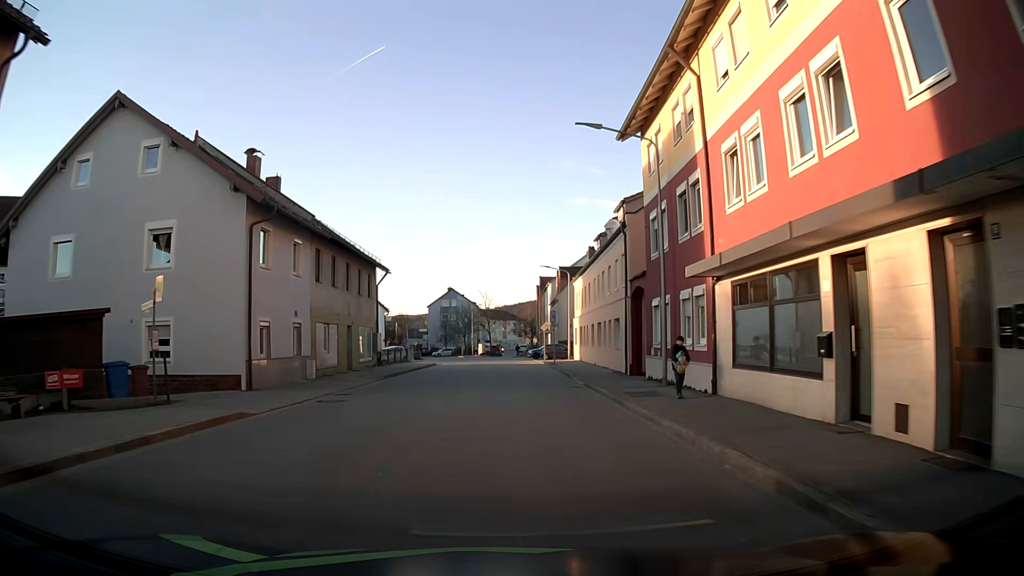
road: tertiary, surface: asphalt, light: Day
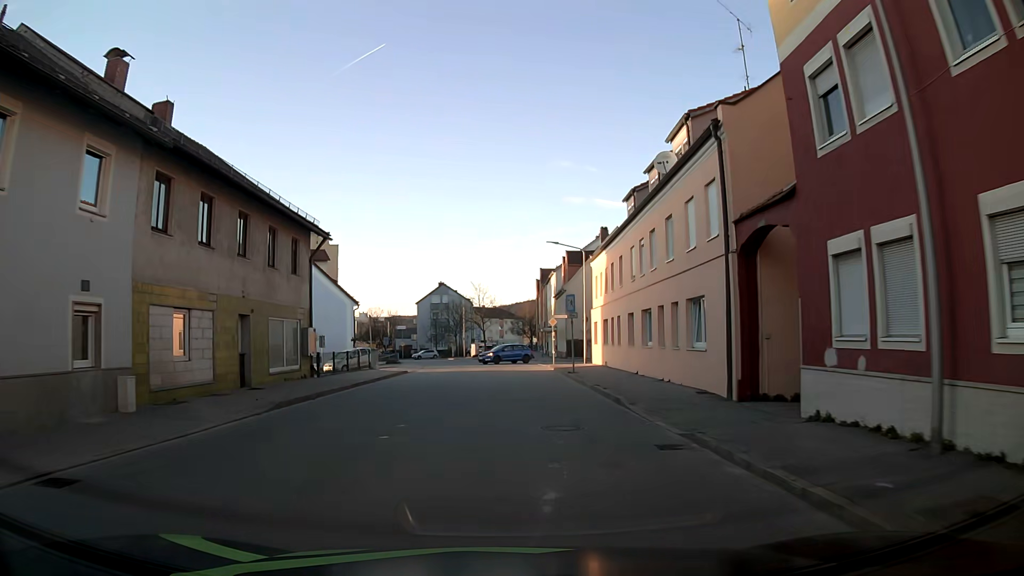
(0.0, +13.0) m; 0°
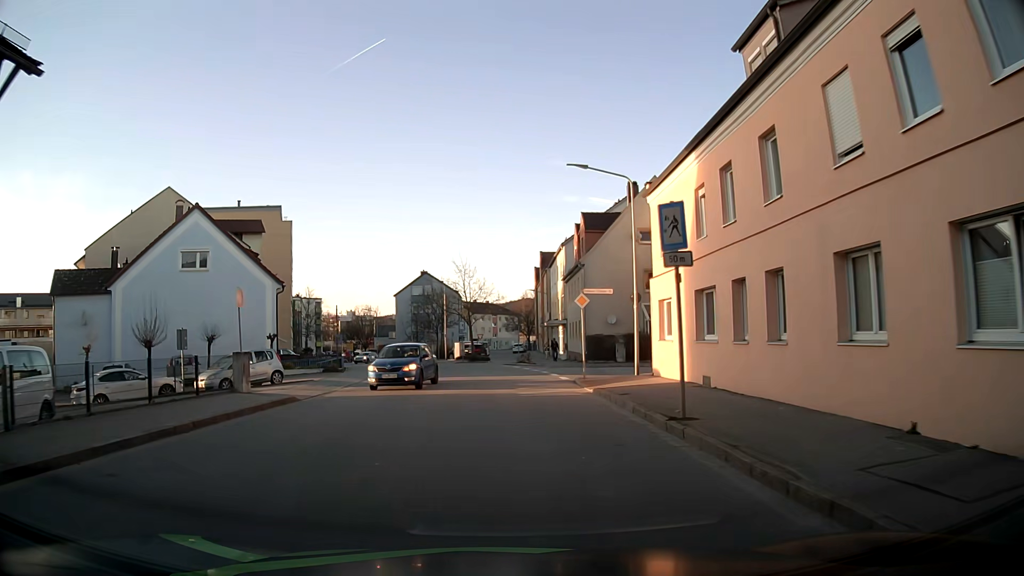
(+0.3, +18.4) m; +1°
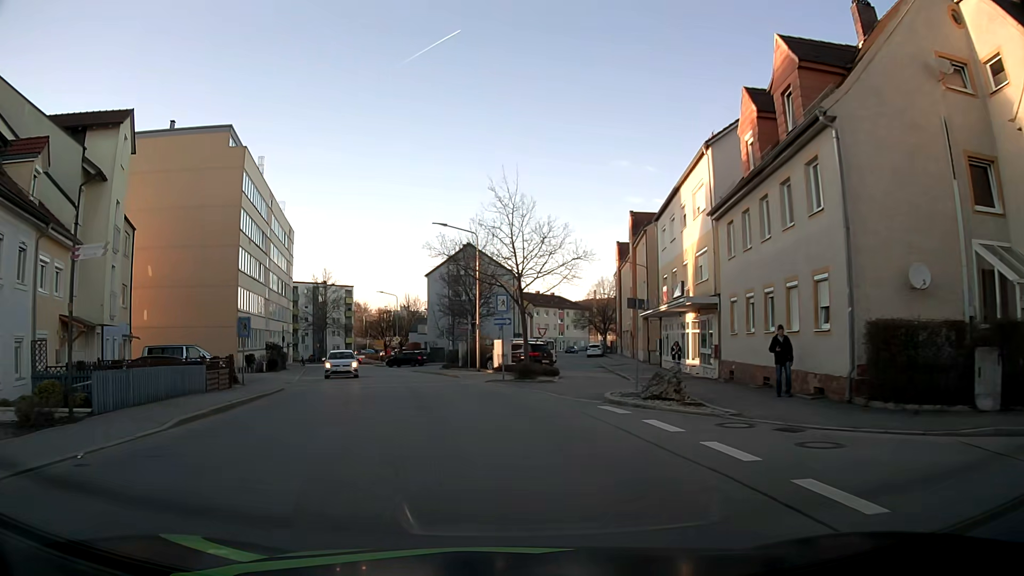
(-0.5, +29.1) m; -5°
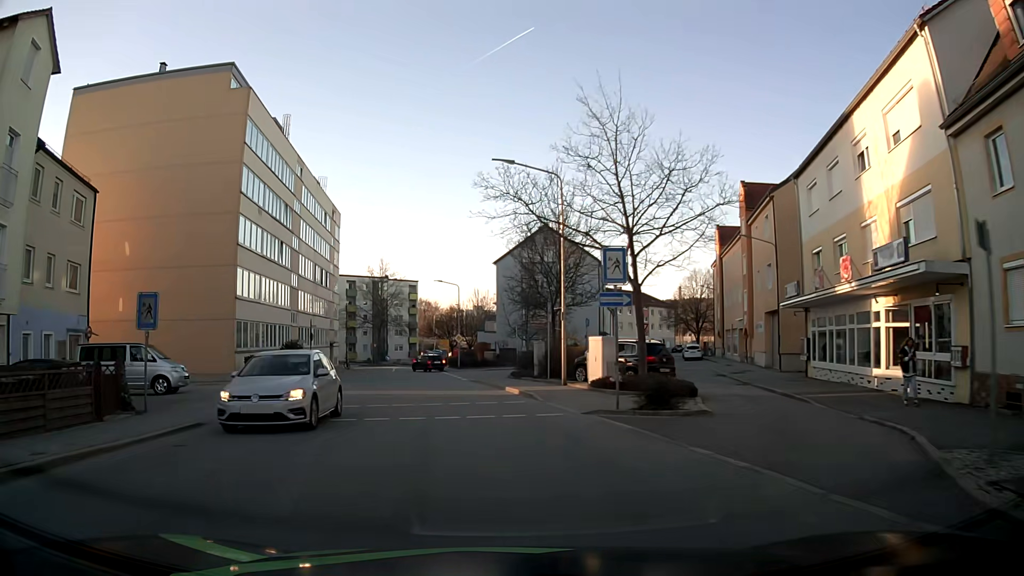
(-0.7, +12.4) m; -6°
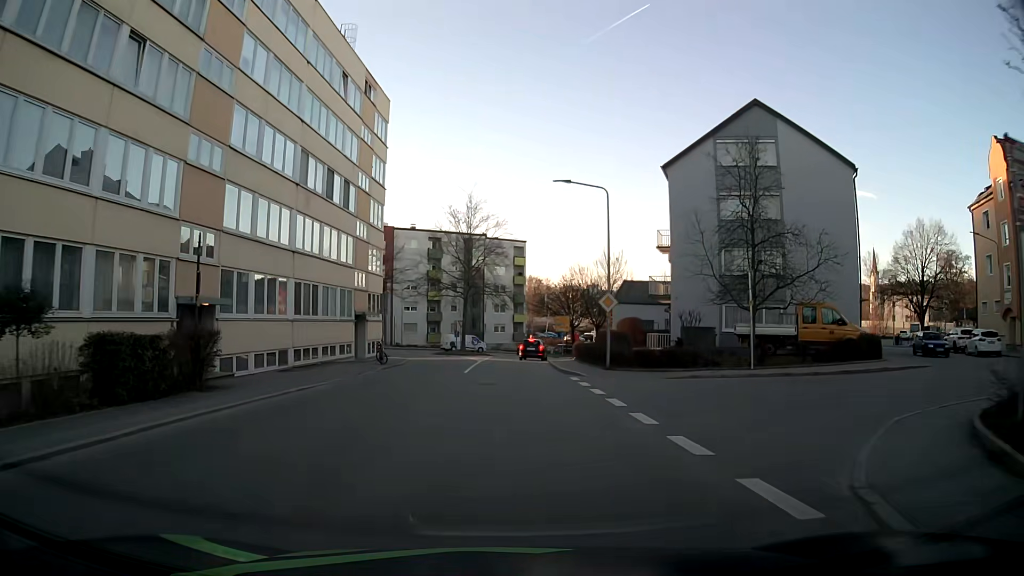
(-3.5, +31.6) m; -9°
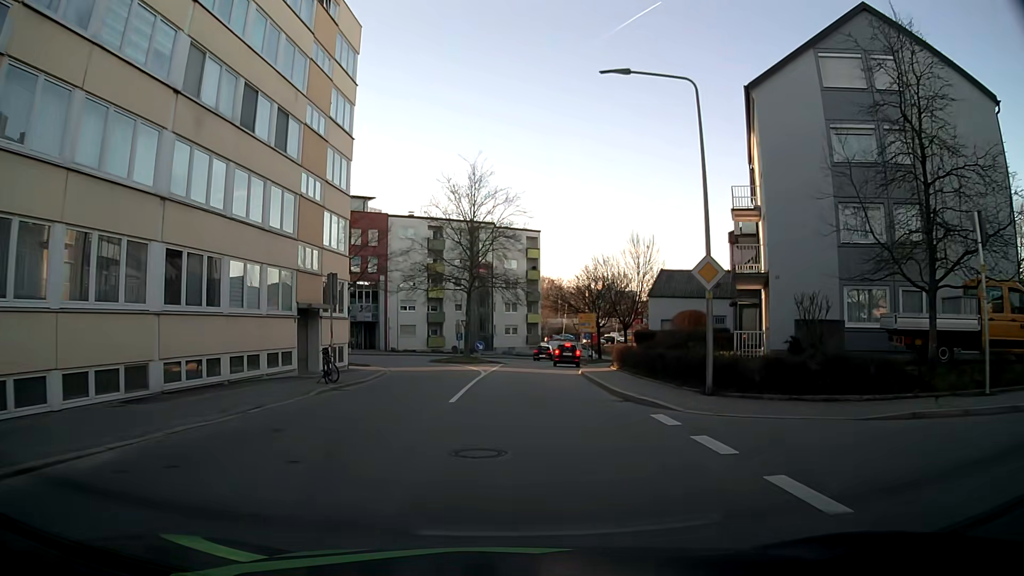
(-0.3, +12.0) m; -2°
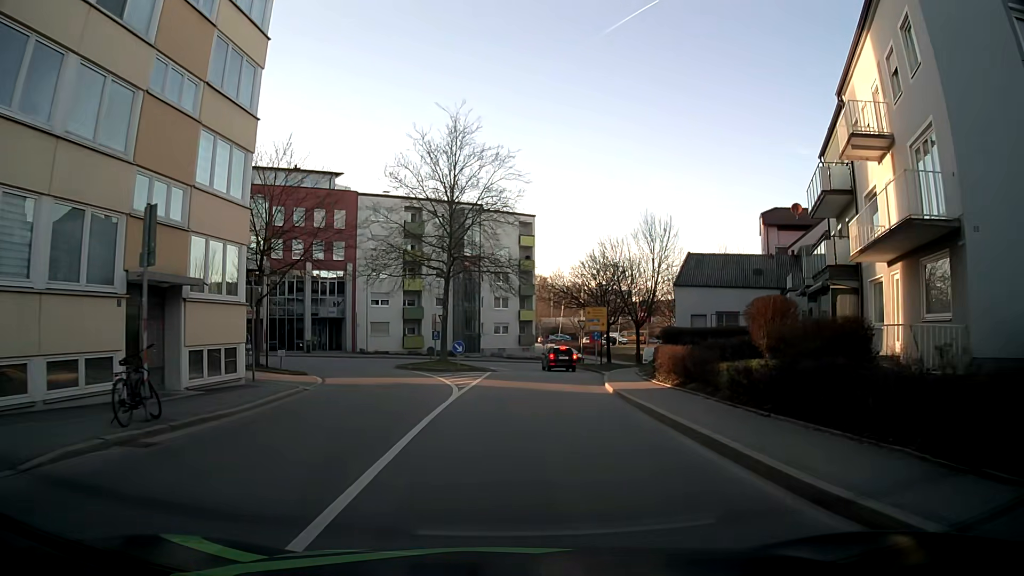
(+0.1, +11.4) m; +1°
